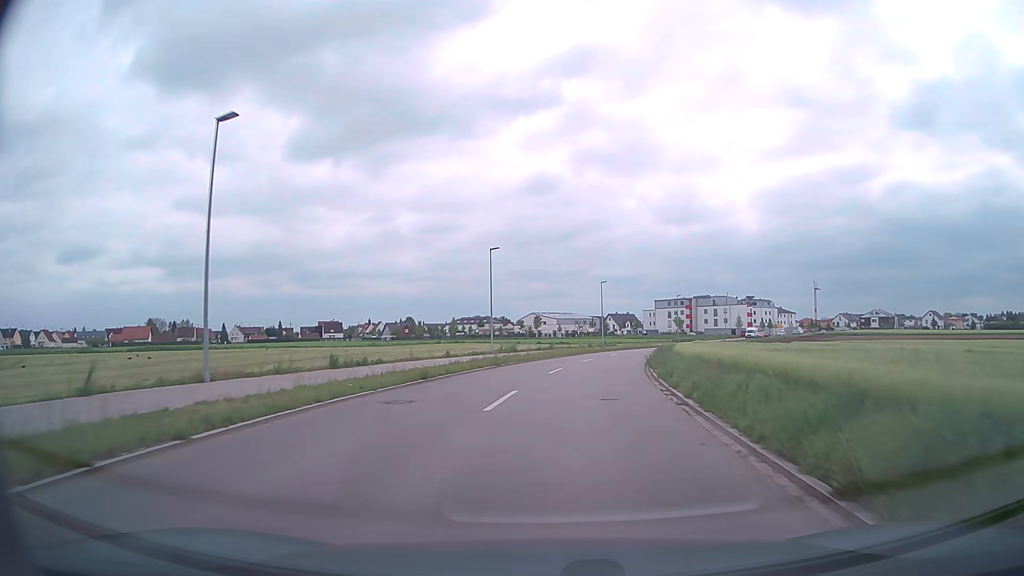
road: tertiary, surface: asphalt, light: Day
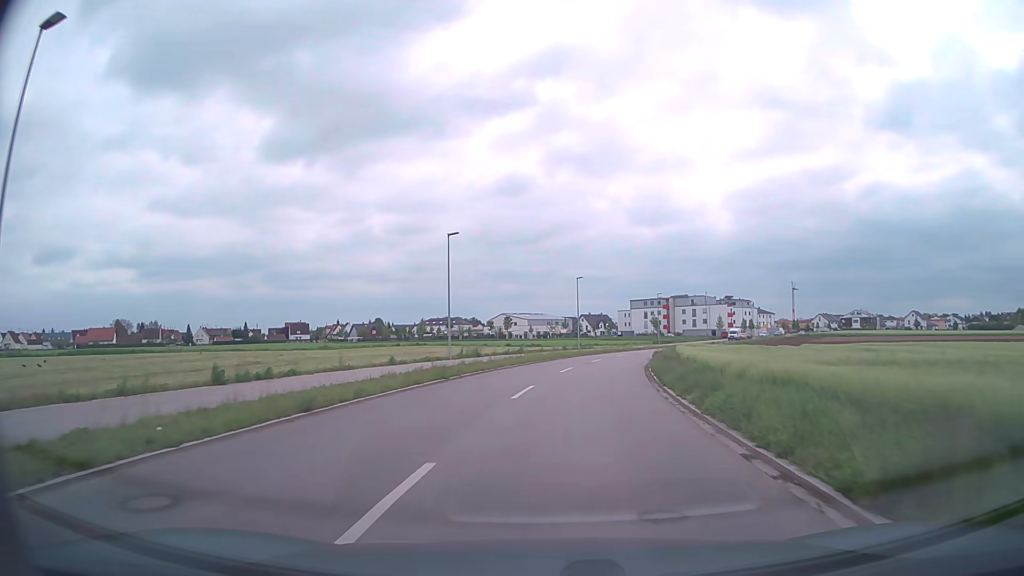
(+0.2, +8.6) m; +2°
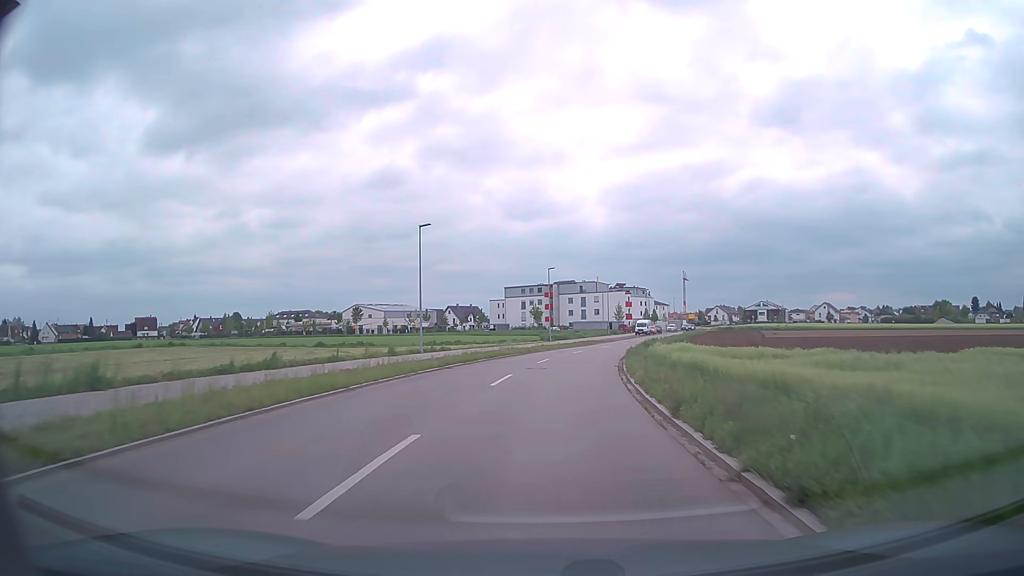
(+3.4, +33.8) m; +11°
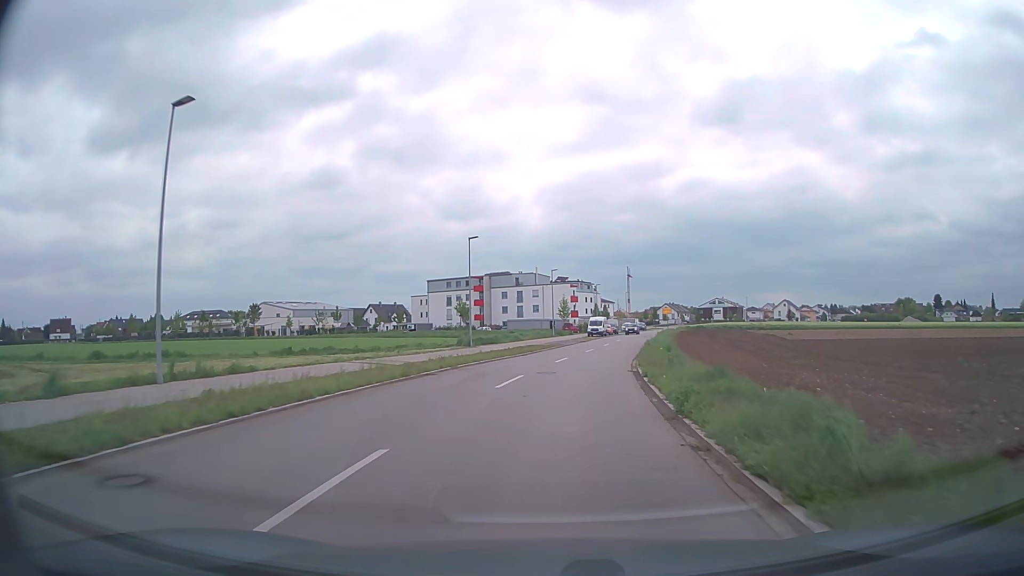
(+1.2, +25.2) m; +5°
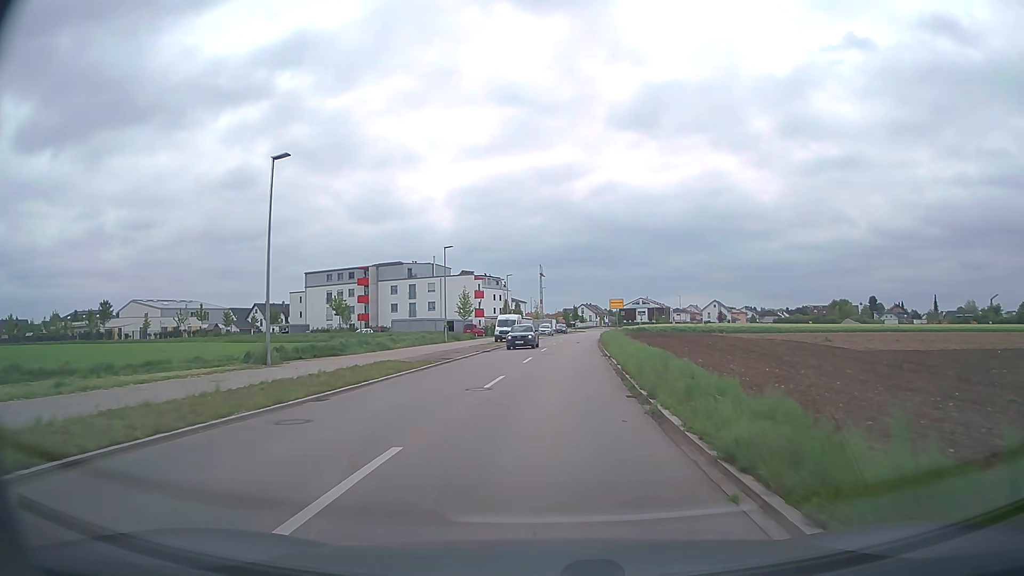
(+1.6, +24.8) m; +8°
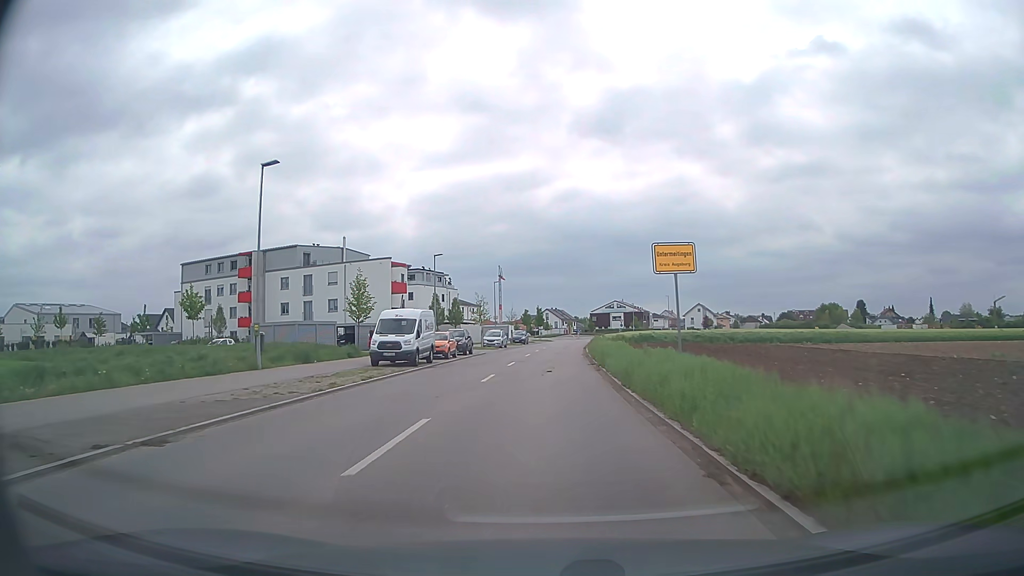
(+1.4, +32.2) m; +3°
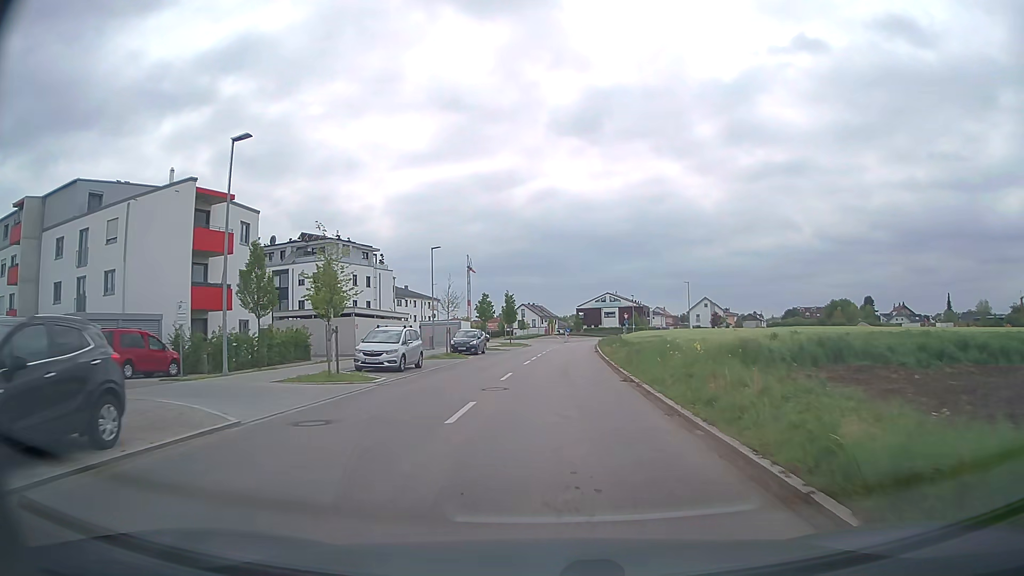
(+0.4, +37.3) m; +2°
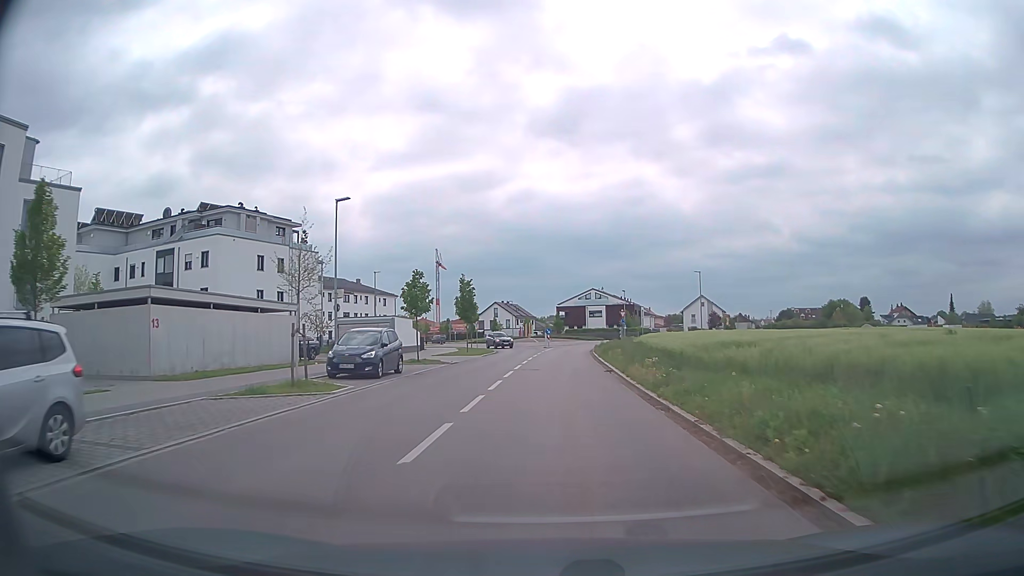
(+0.3, +20.9) m; +2°
(0, +10) (0, +20) (+1, +30) (+1, +40) (+2, +50) (+3, +60) (+4, +70) (+8, +79) (+12, +88) (+11, +98) m
